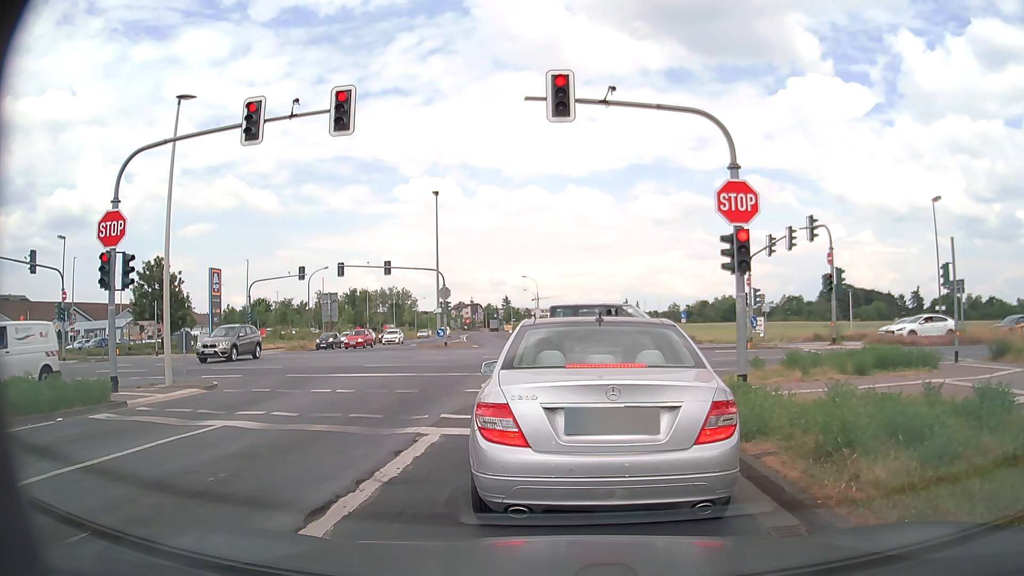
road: tertiary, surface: asphalt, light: Day
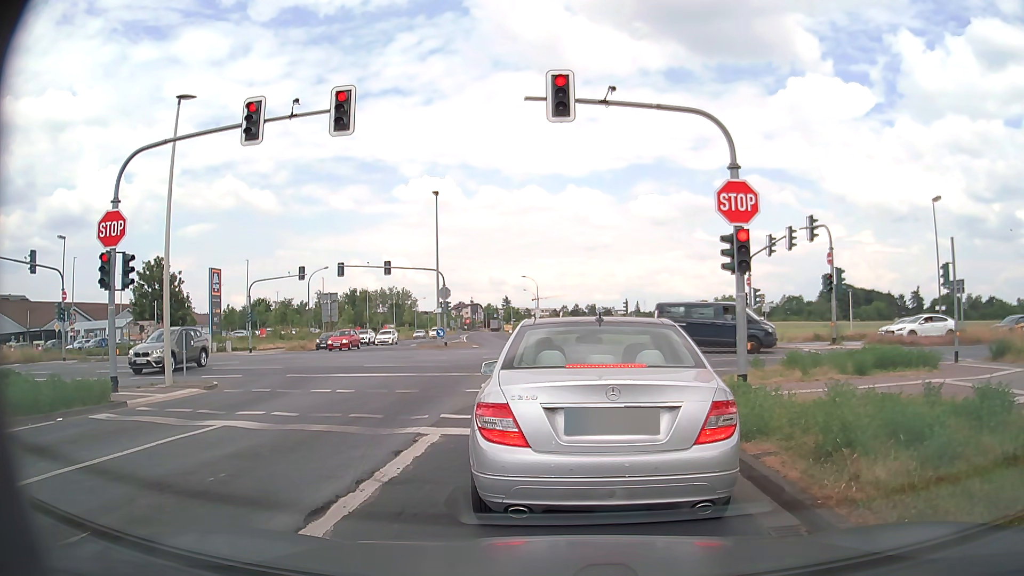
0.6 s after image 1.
(0.0, 0.0) m; 0°
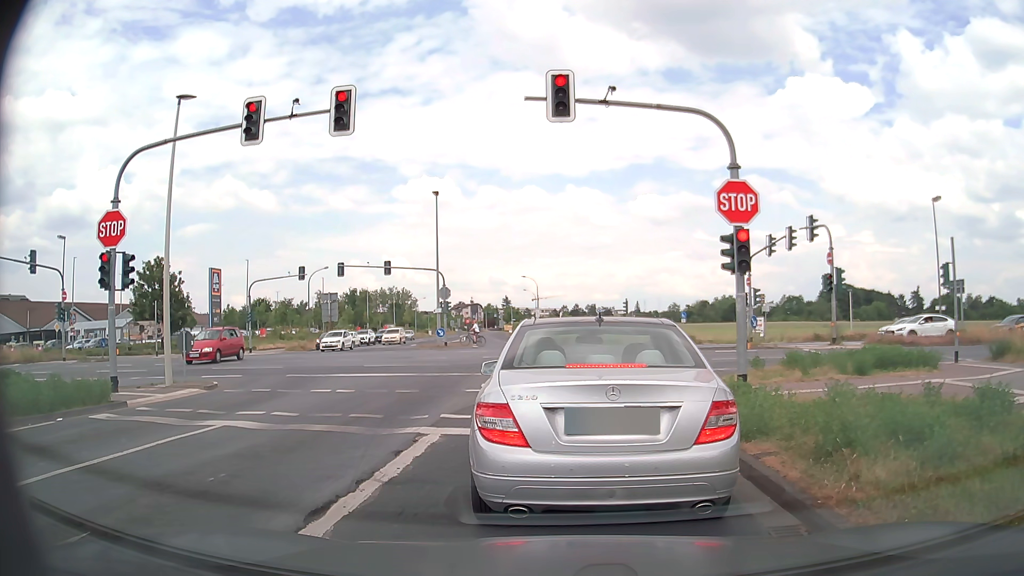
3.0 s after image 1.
(0.0, 0.0) m; 0°
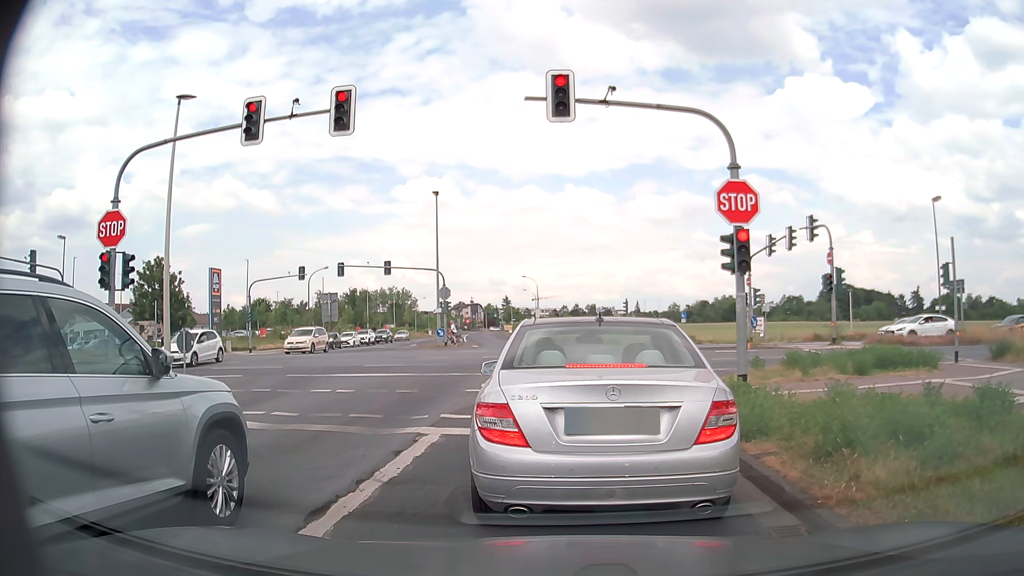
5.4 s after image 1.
(0.0, 0.0) m; 0°
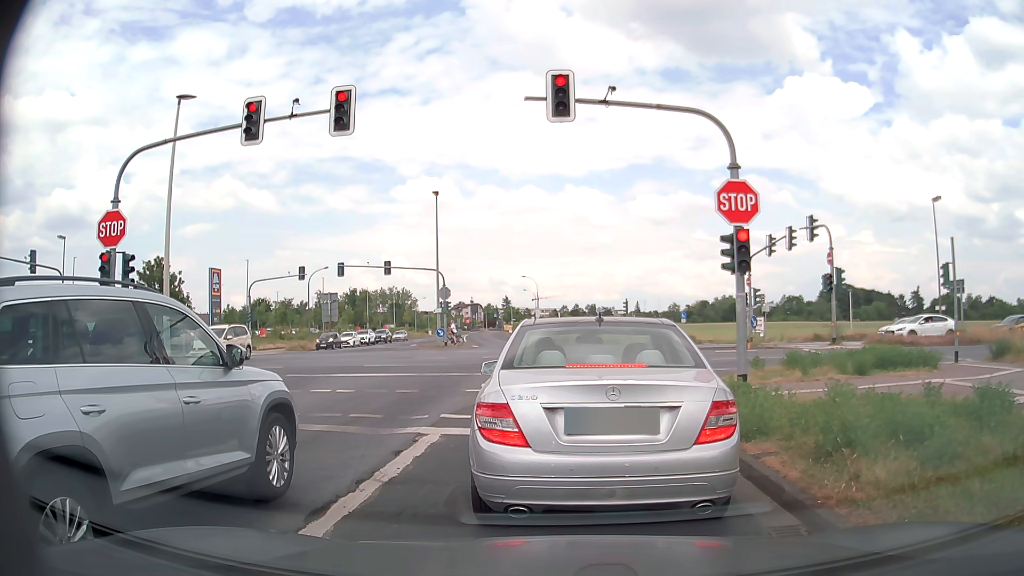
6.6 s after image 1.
(0.0, 0.0) m; 0°
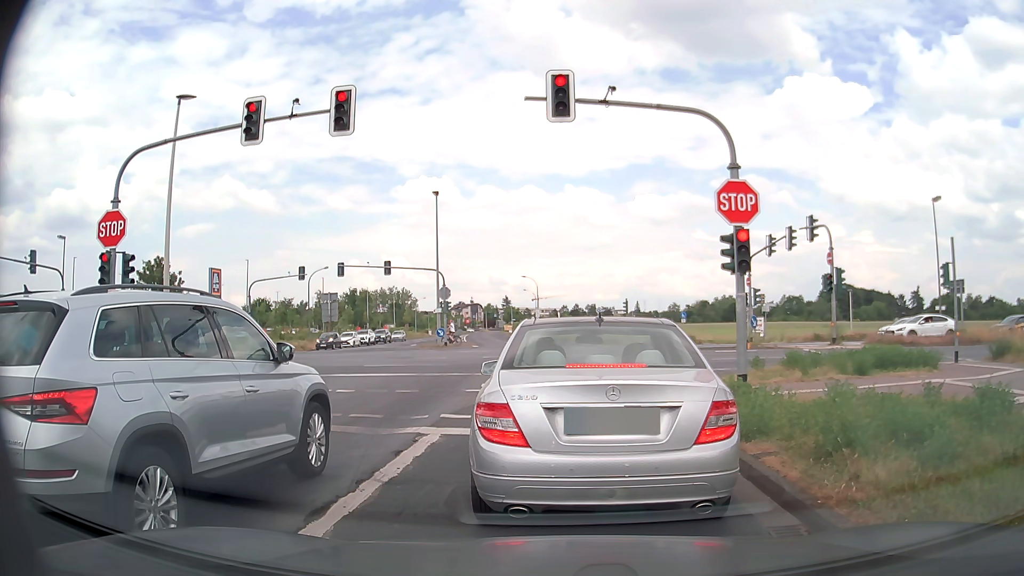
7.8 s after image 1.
(0.0, 0.0) m; 0°
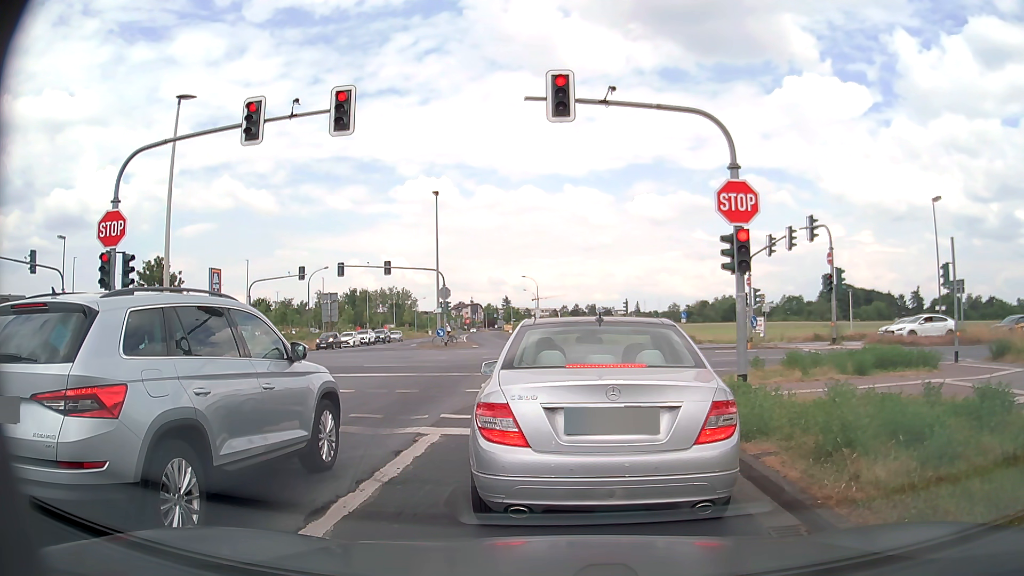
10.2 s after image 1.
(0.0, 0.0) m; 0°
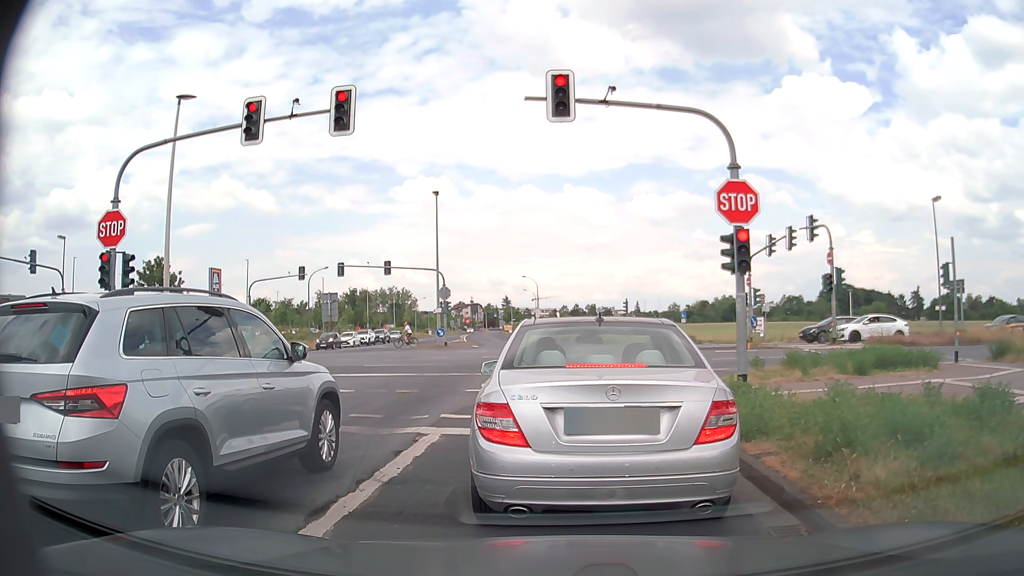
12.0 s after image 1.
(0.0, 0.0) m; 0°
